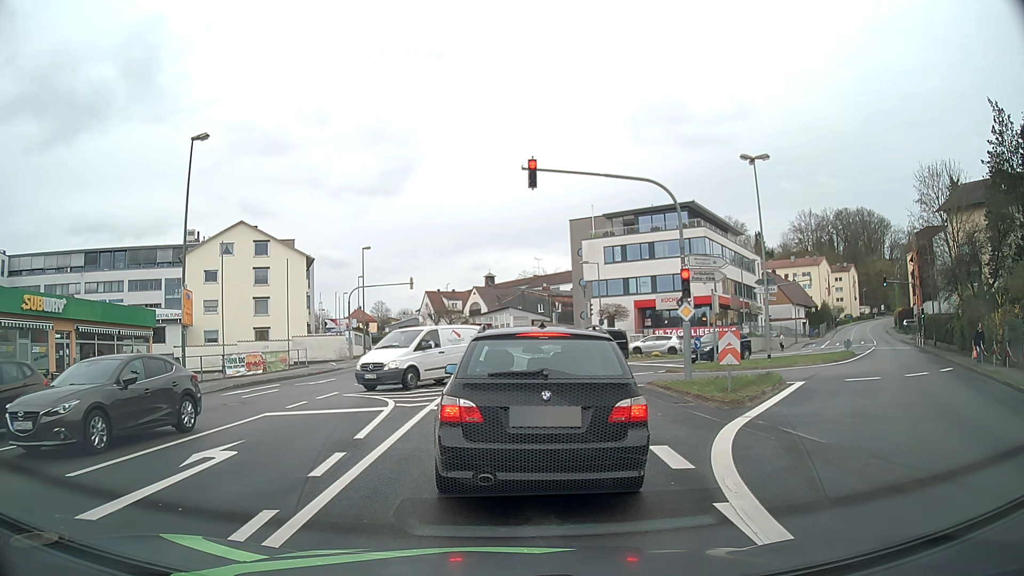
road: tertiary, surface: asphalt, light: Day
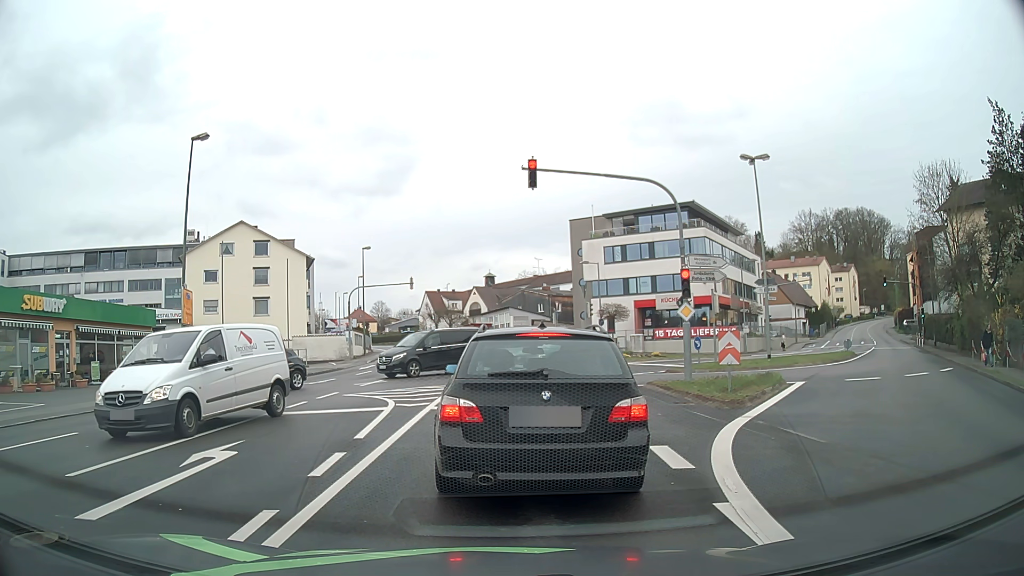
(0.0, 0.0) m; 0°
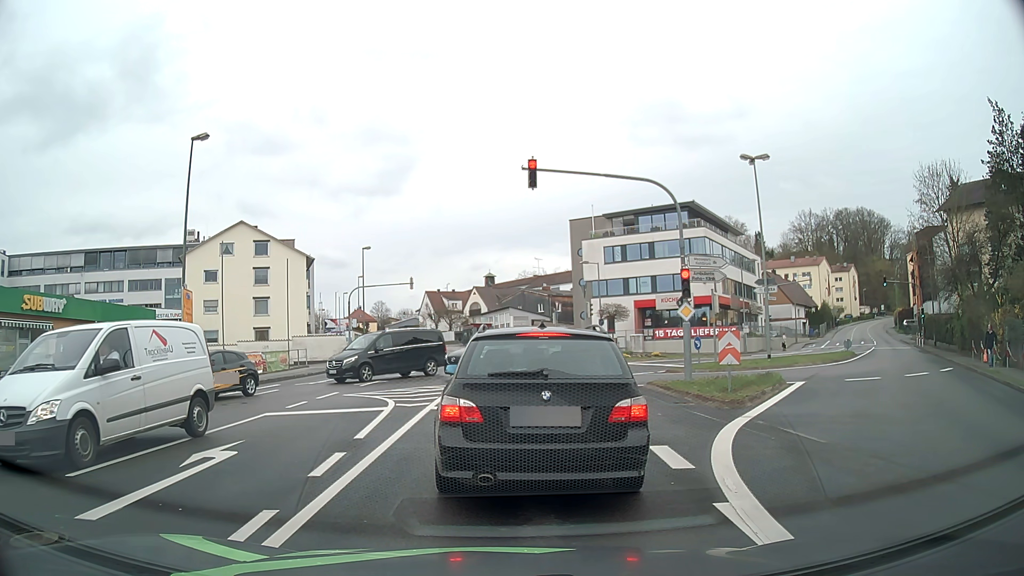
(0.0, 0.0) m; 0°
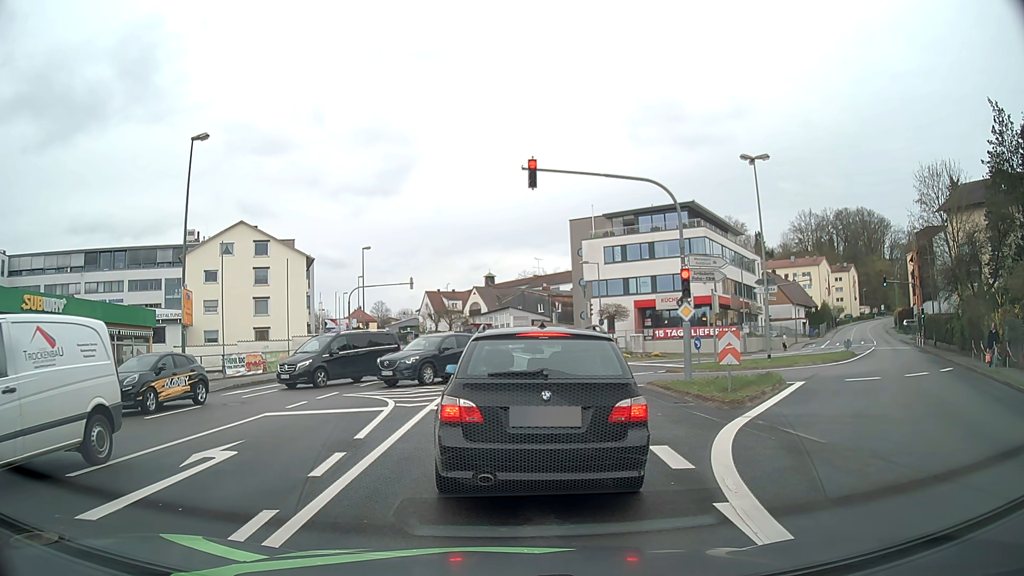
(0.0, 0.0) m; 0°
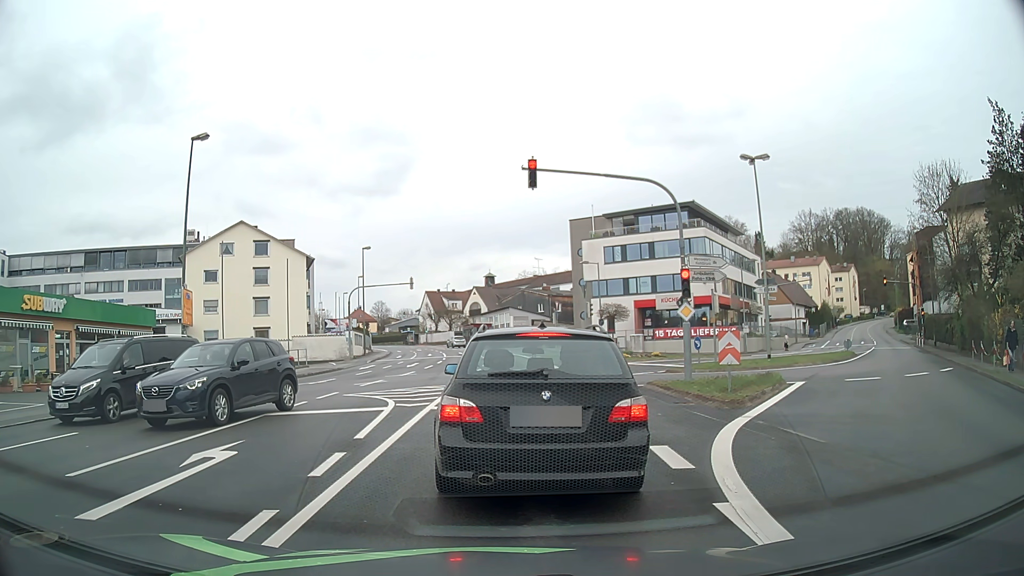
(0.0, 0.0) m; 0°
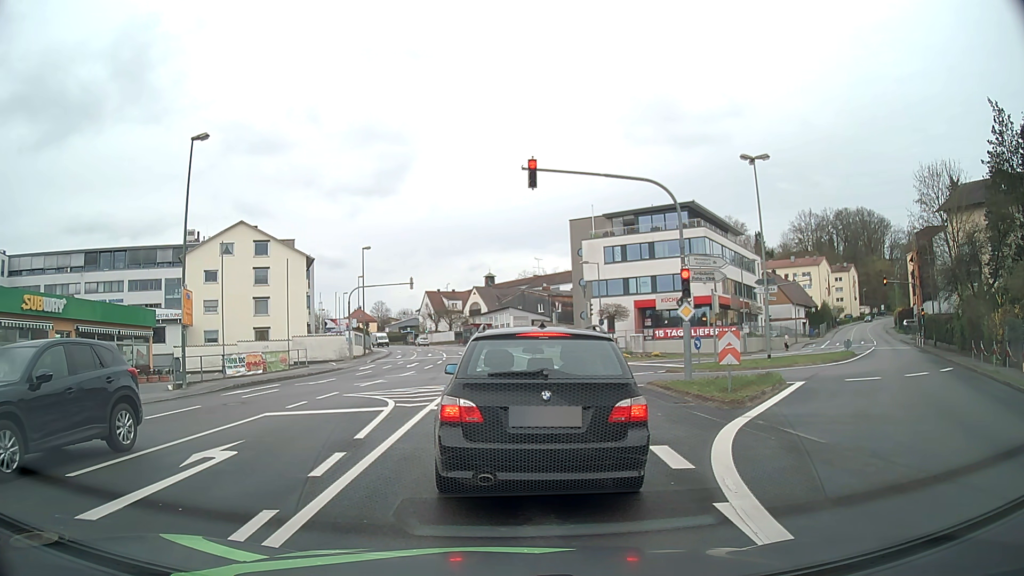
(0.0, 0.0) m; 0°
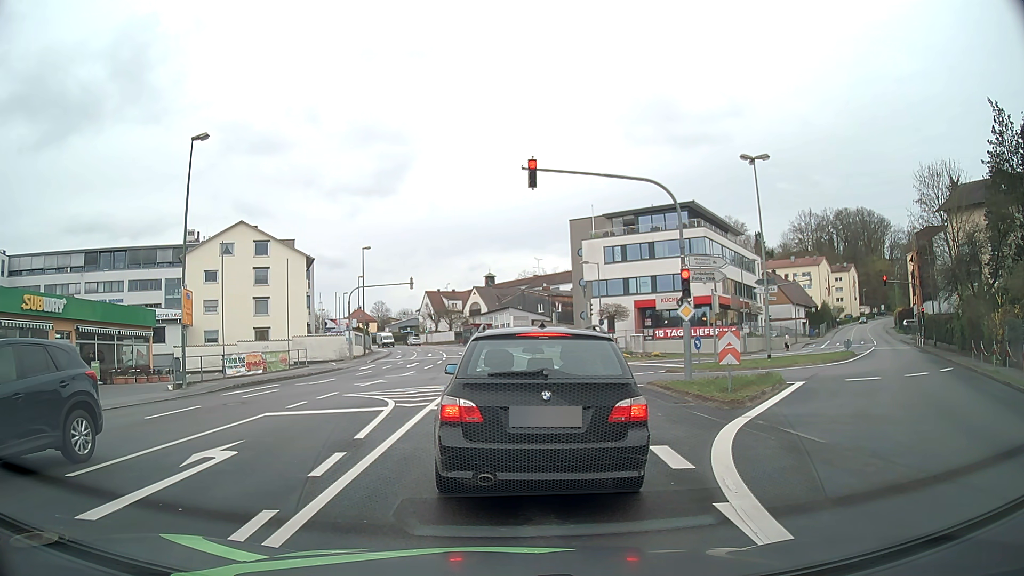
(0.0, 0.0) m; 0°
